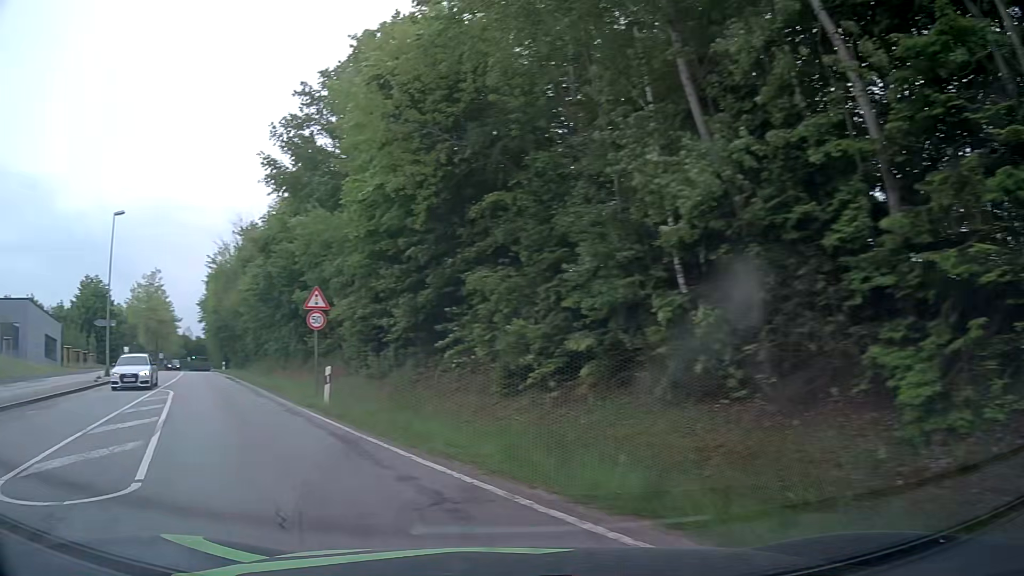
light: Day
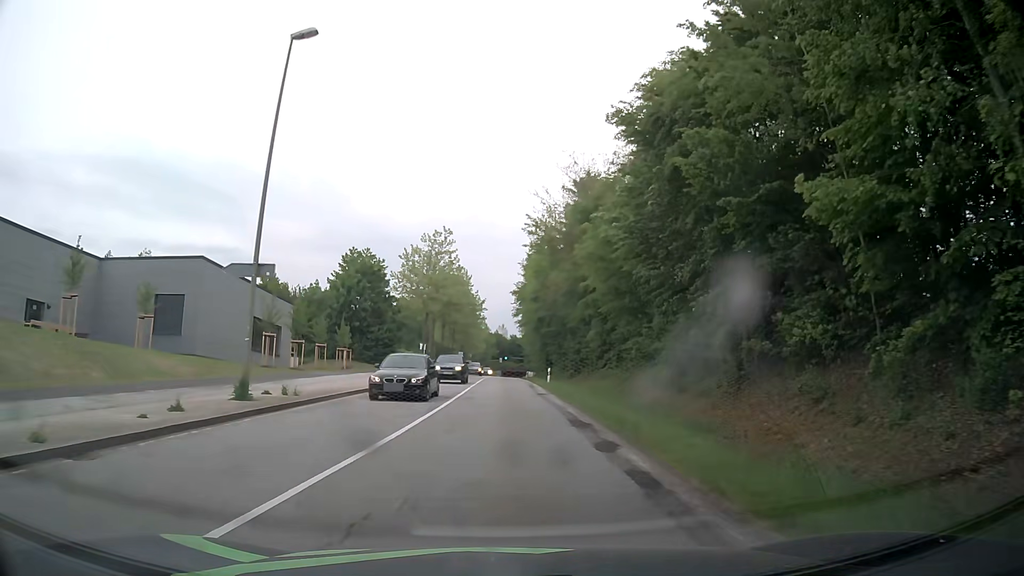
(-10.4, +24.9) m; -27°
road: secondary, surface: asphalt
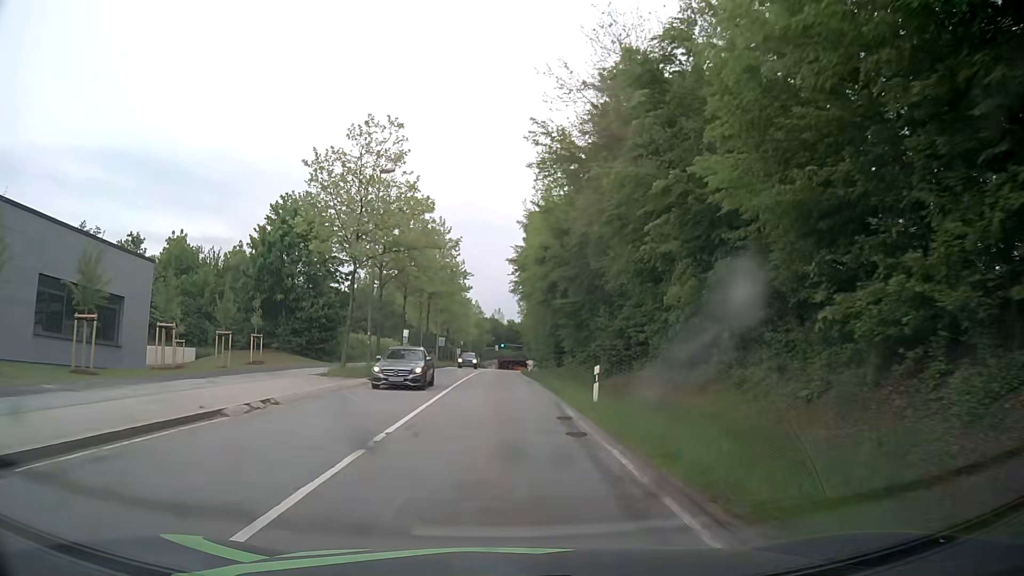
(+0.5, +24.2) m; +1°
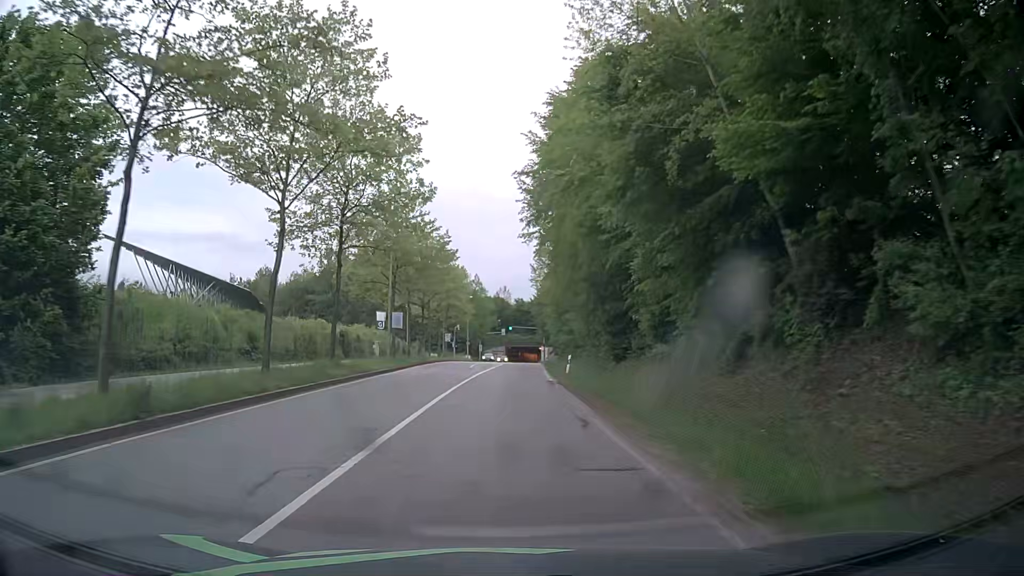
(-0.5, +34.2) m; -2°
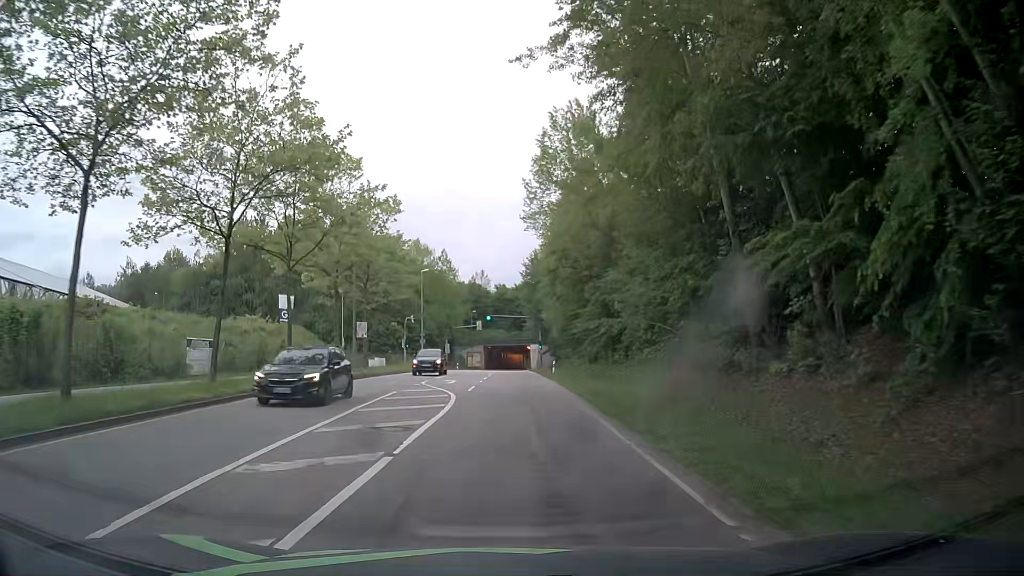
(+1.1, +38.7) m; +2°
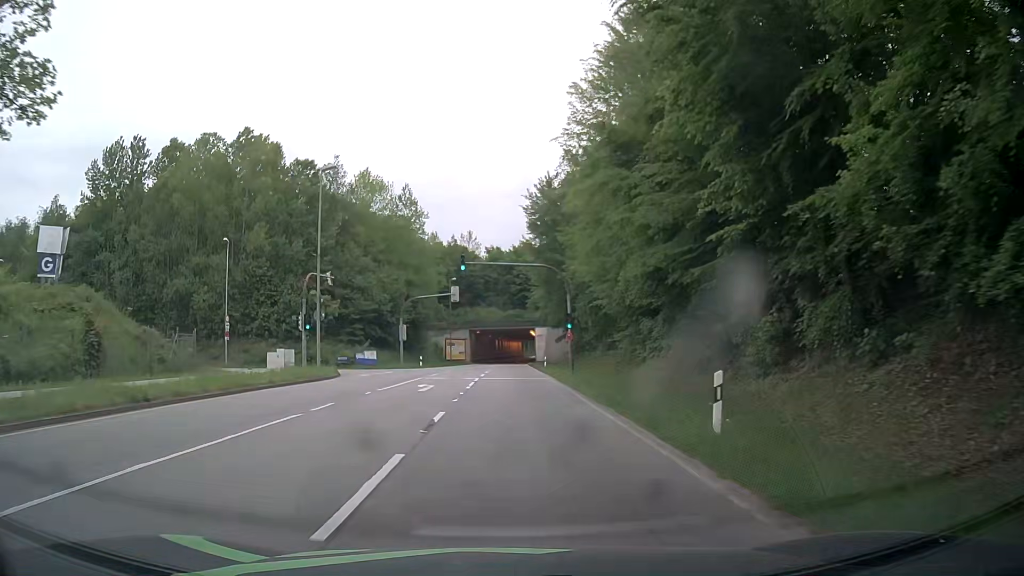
(+0.6, +37.9) m; +1°
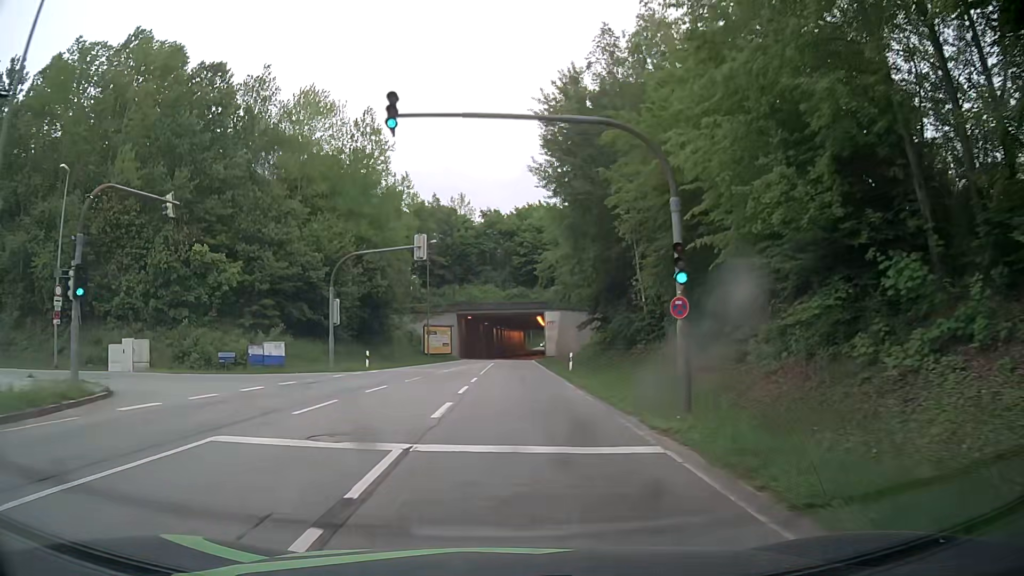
(-0.1, +23.0) m; 0°
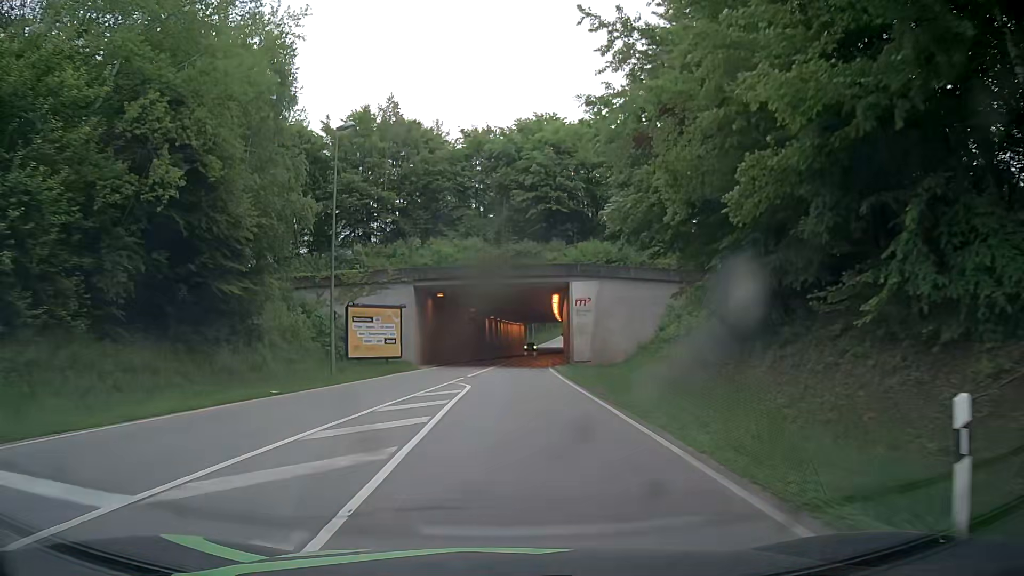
(-0.2, +30.9) m; 0°
